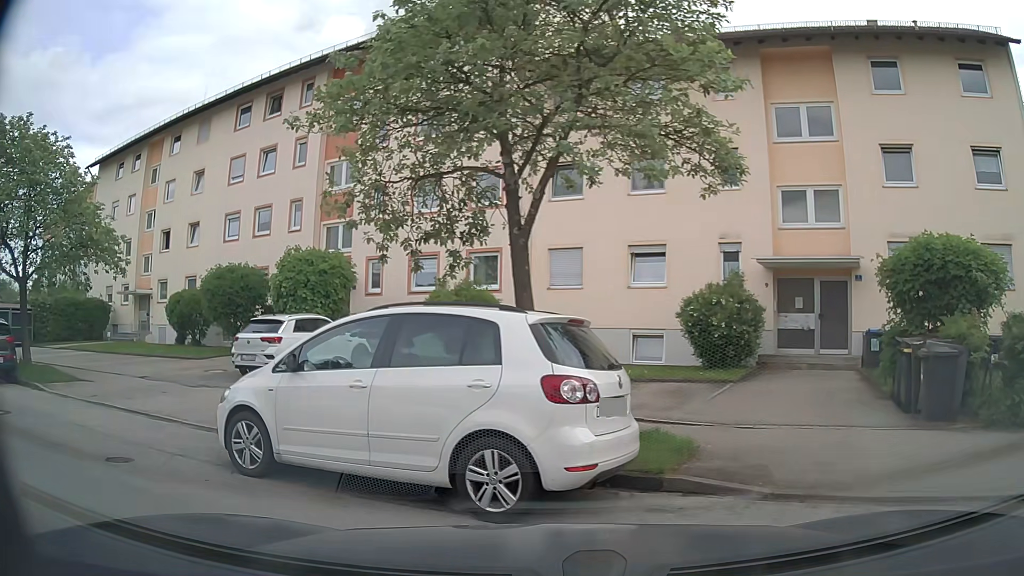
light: Day
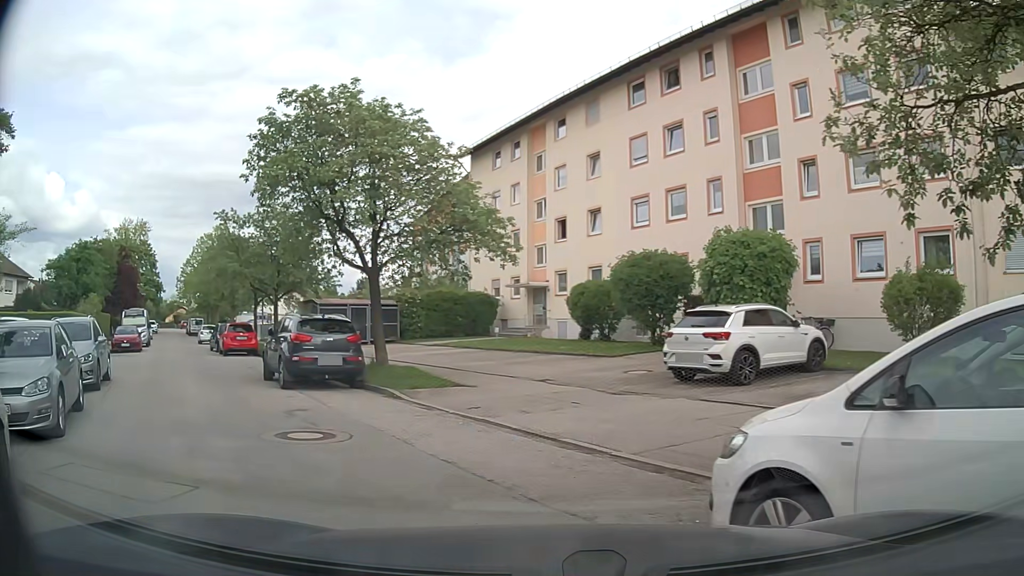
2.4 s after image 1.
(-0.7, +3.1) m; -38°
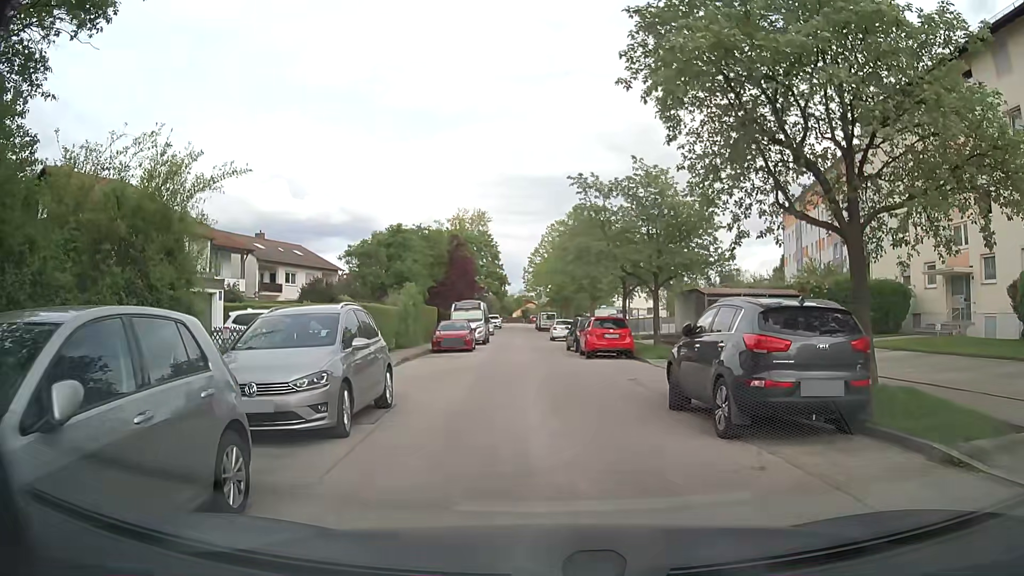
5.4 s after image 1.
(-2.6, +6.7) m; -29°
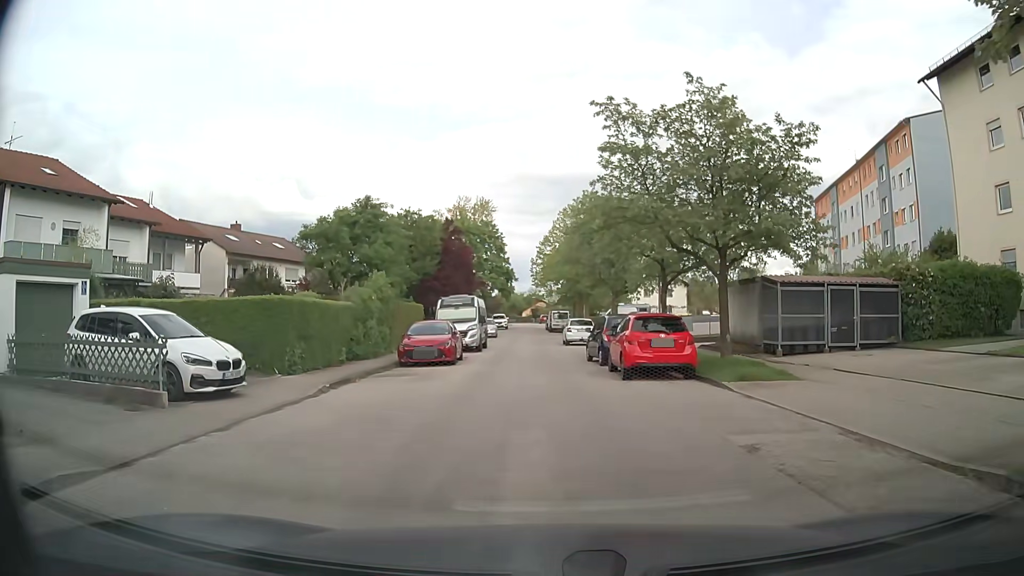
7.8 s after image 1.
(0.0, +8.8) m; -1°
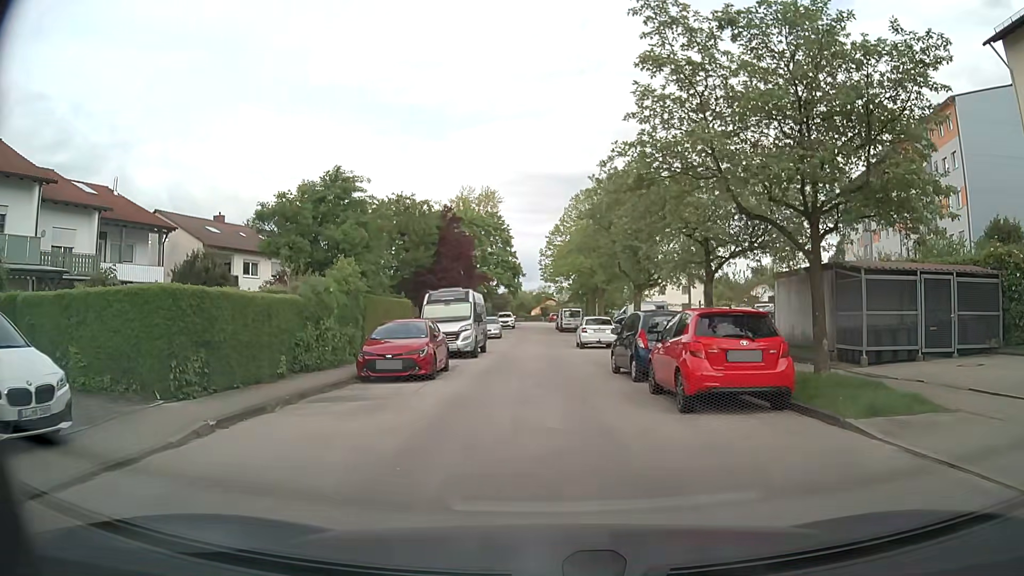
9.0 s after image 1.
(0.0, +5.7) m; -1°
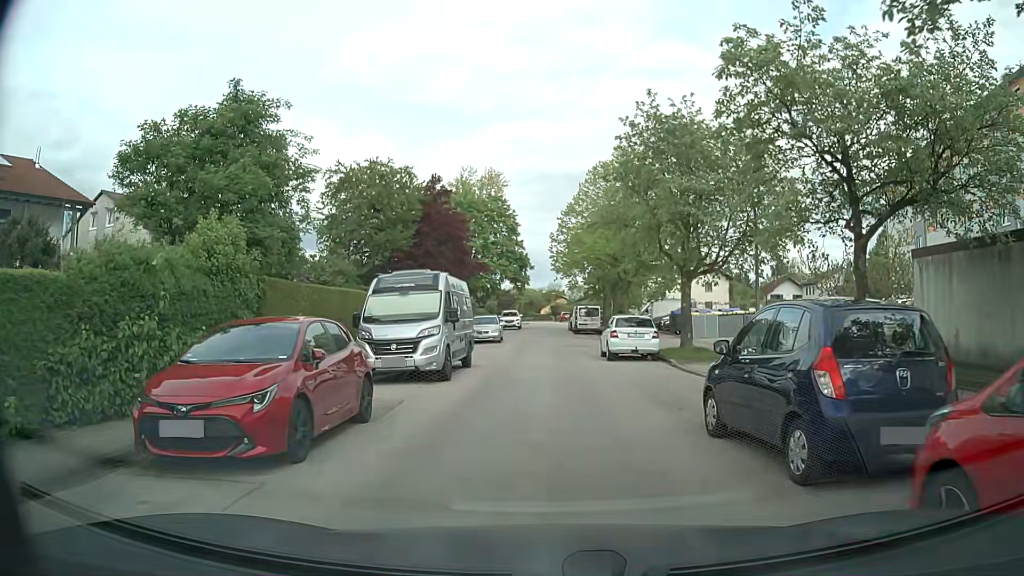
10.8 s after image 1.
(0.0, +9.2) m; 0°
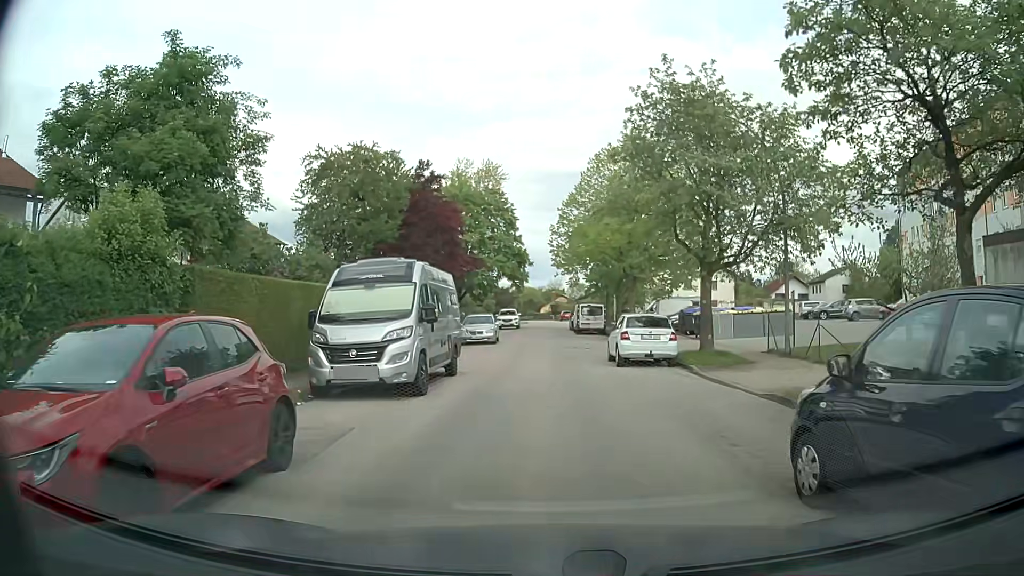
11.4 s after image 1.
(0.0, +3.0) m; -1°
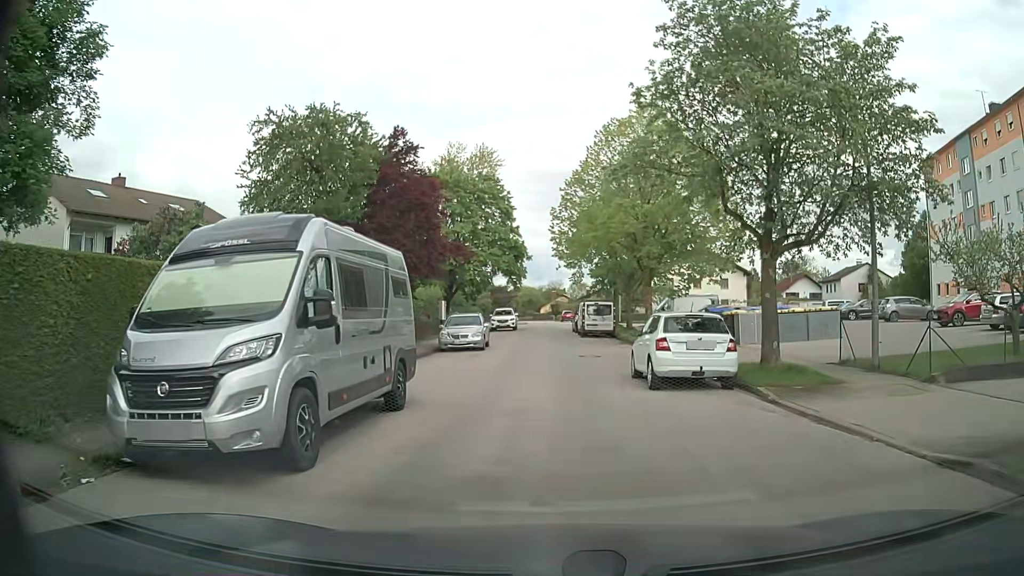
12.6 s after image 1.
(+0.1, +5.9) m; 0°
